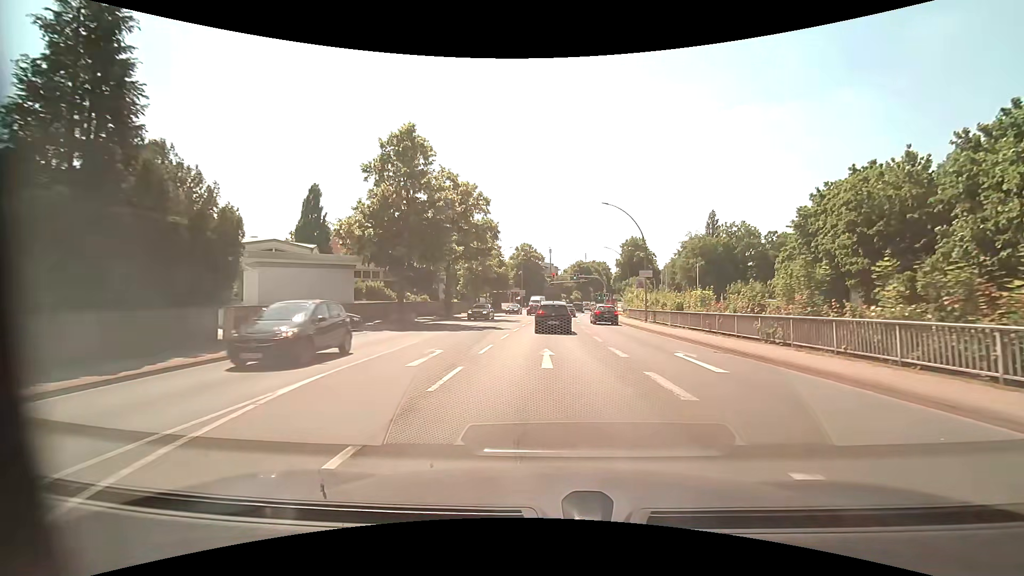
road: primary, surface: asphalt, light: Day
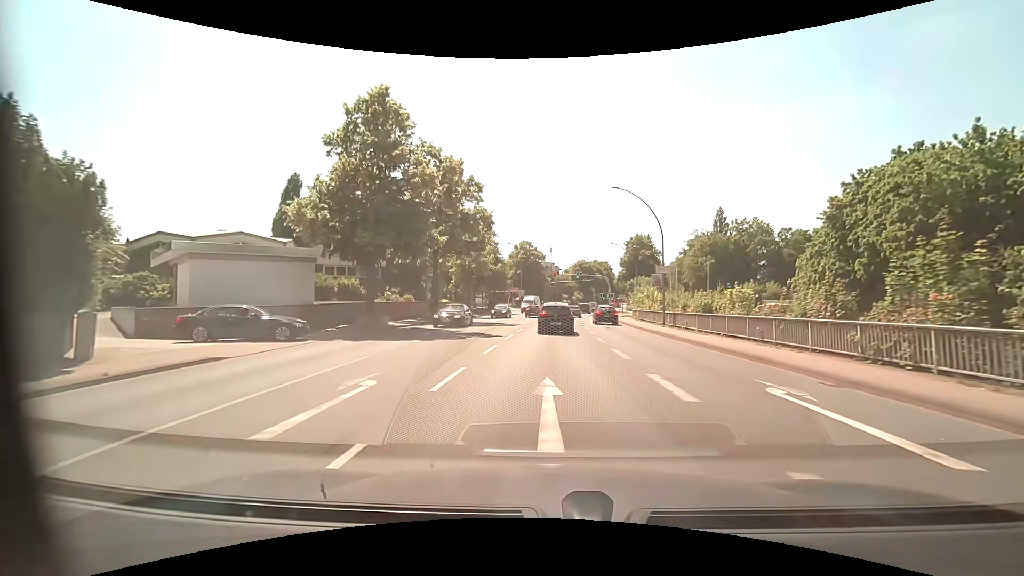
(0.0, +5.9) m; 0°
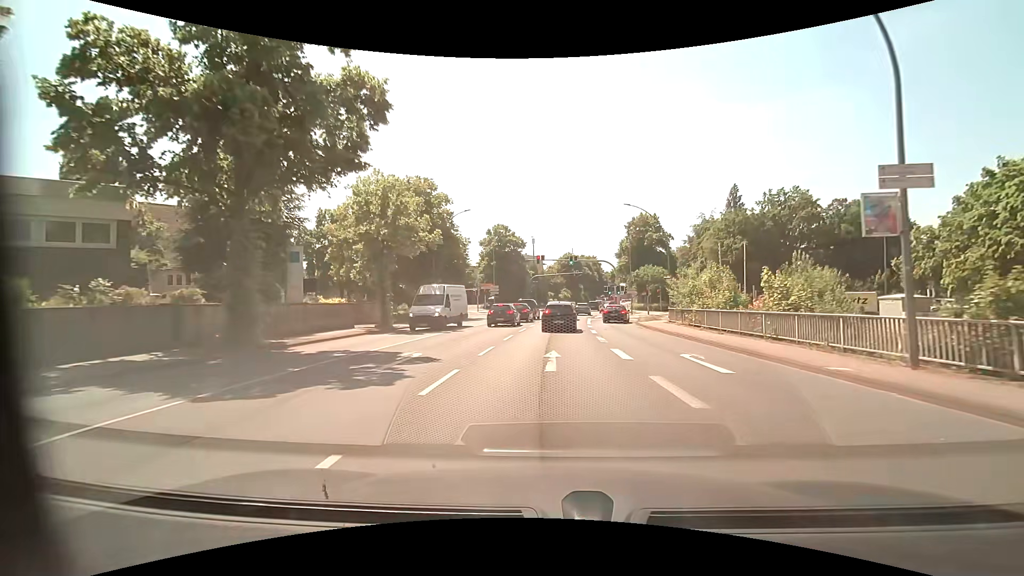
(+0.3, +24.8) m; +2°
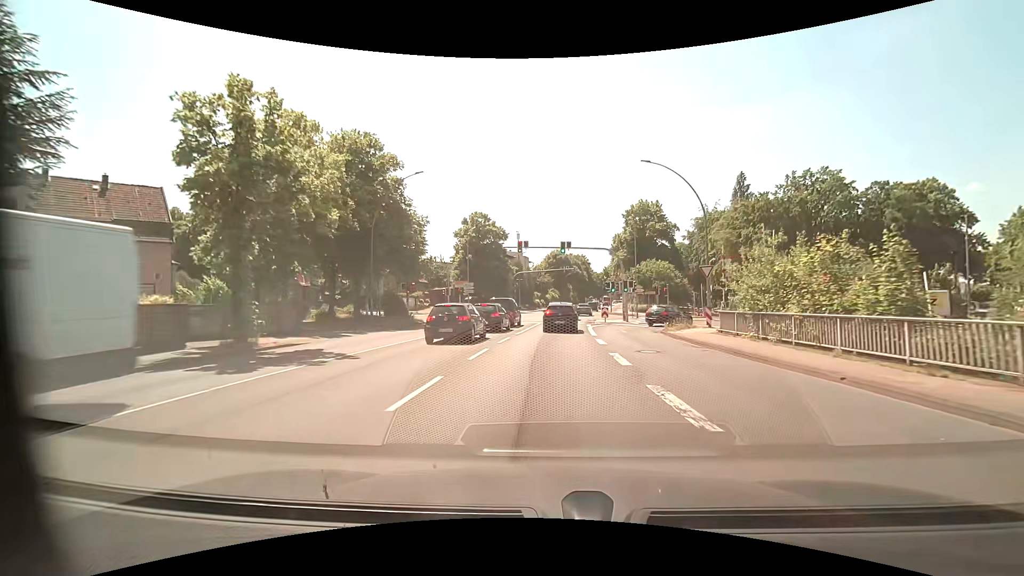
(+0.2, +13.1) m; +1°
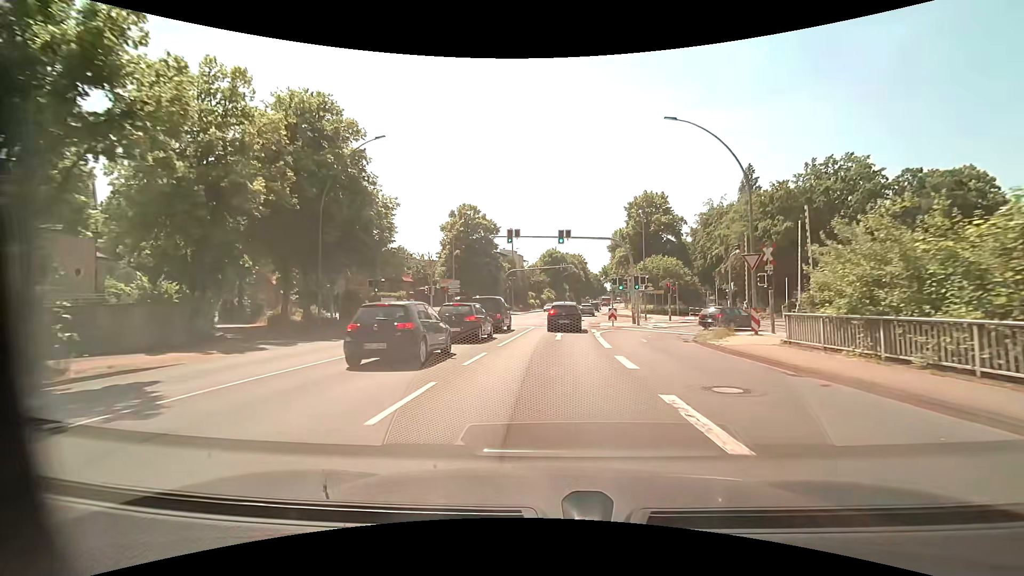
(+0.1, +6.9) m; +1°
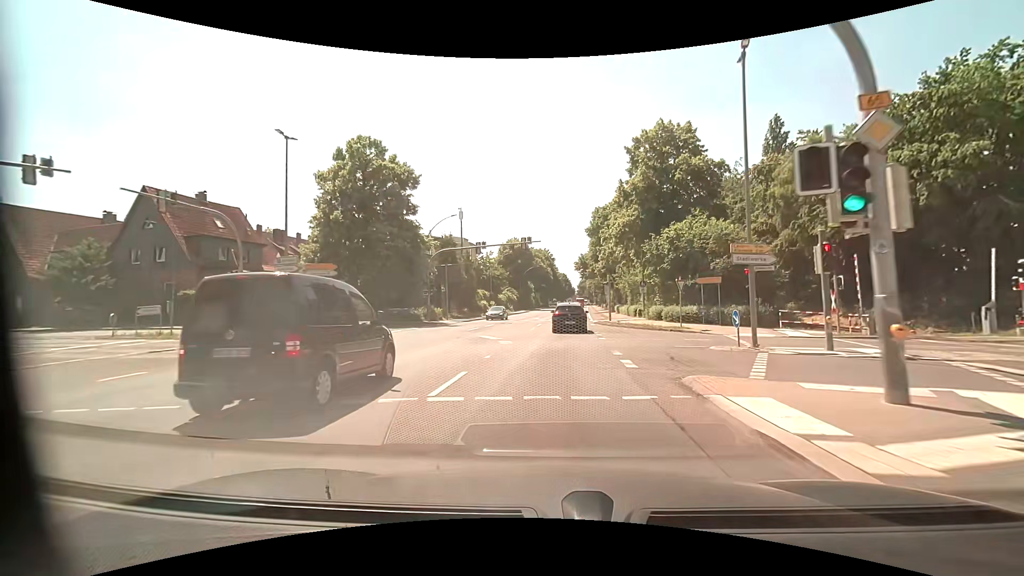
(+0.9, +29.6) m; +4°
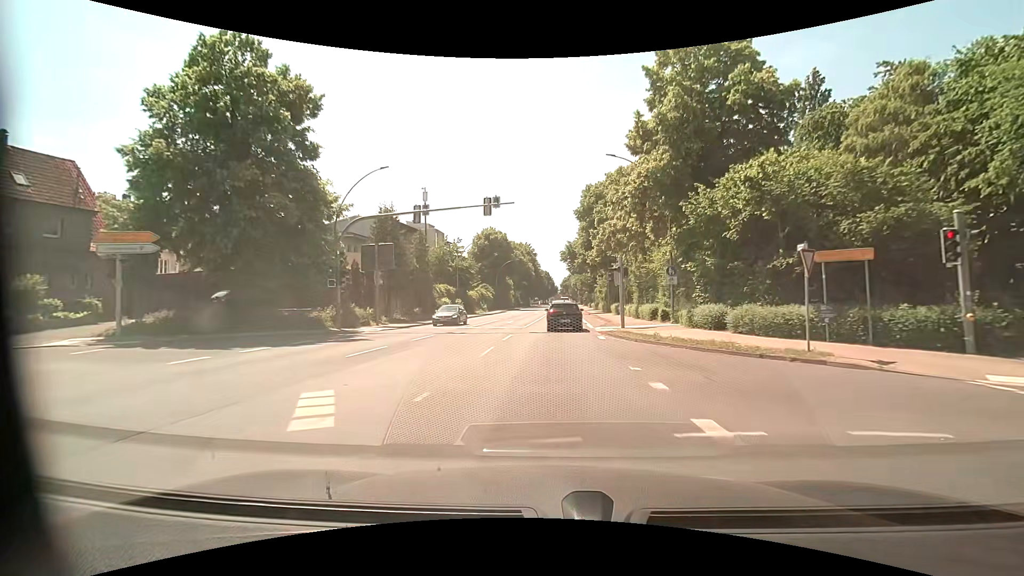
(+0.2, +15.7) m; +2°
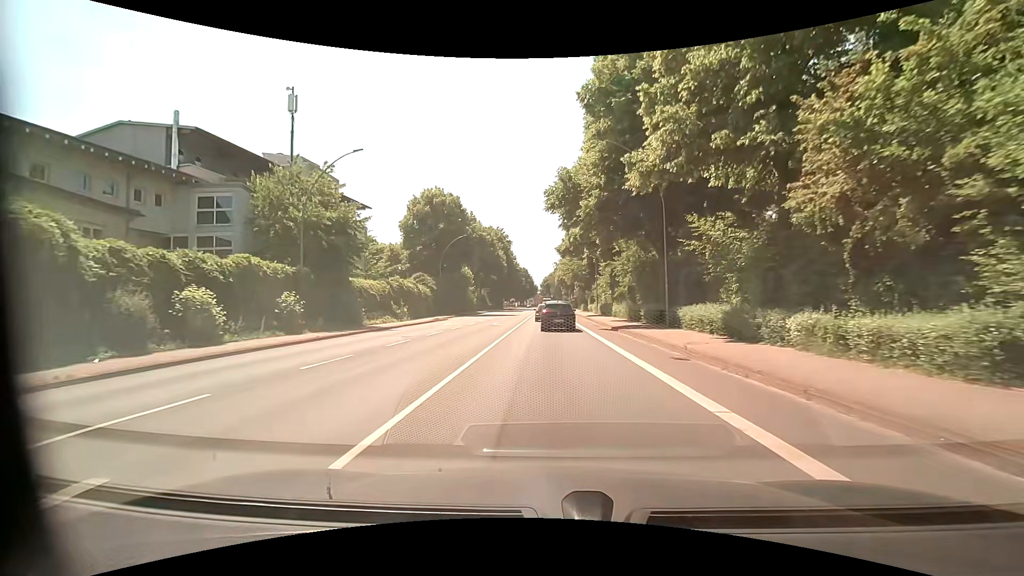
(+0.8, +37.5) m; +3°
(0, +10) (0, +20) (0, +30) (0, +40) (0, +50) (0, +60) (0, +70) (0, +80) (0, +90) (0, +100) m
